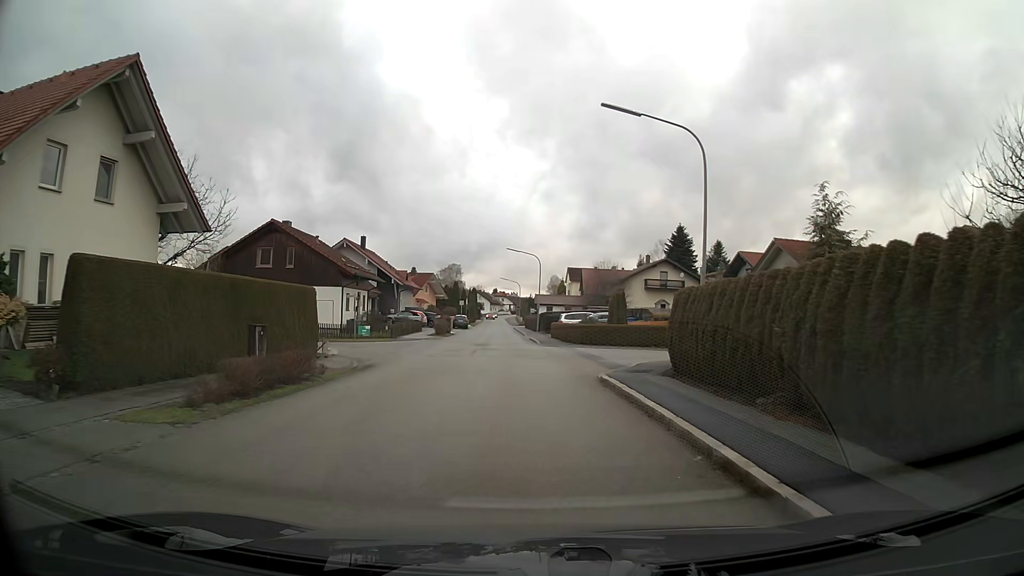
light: Day
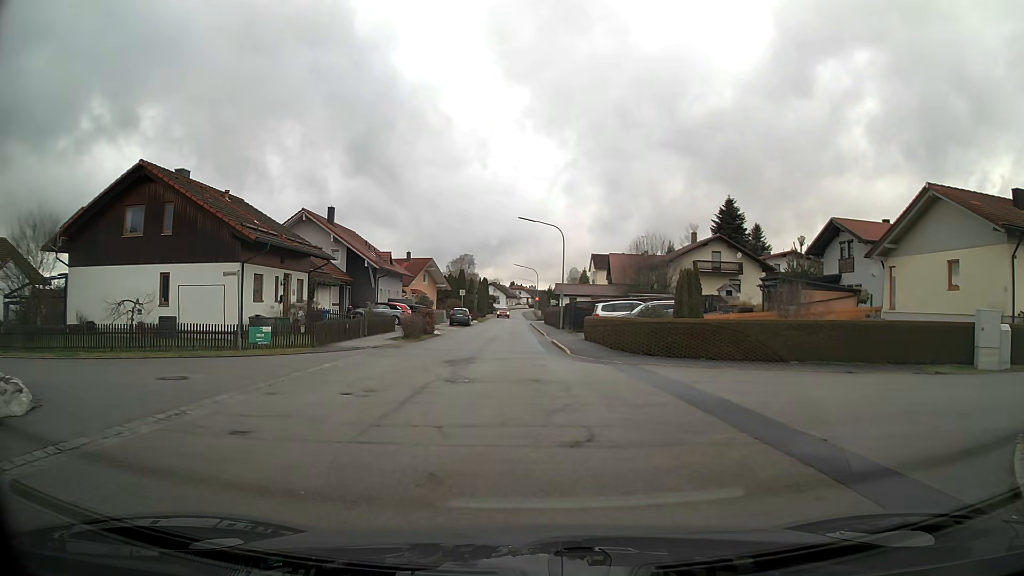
(-0.2, +16.8) m; -2°
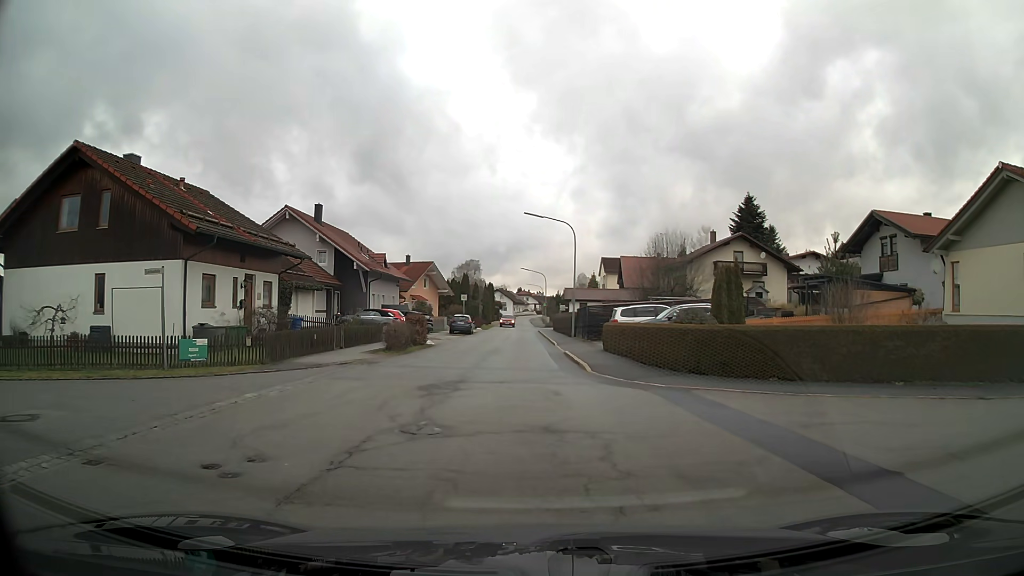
(0.0, +5.1) m; -1°
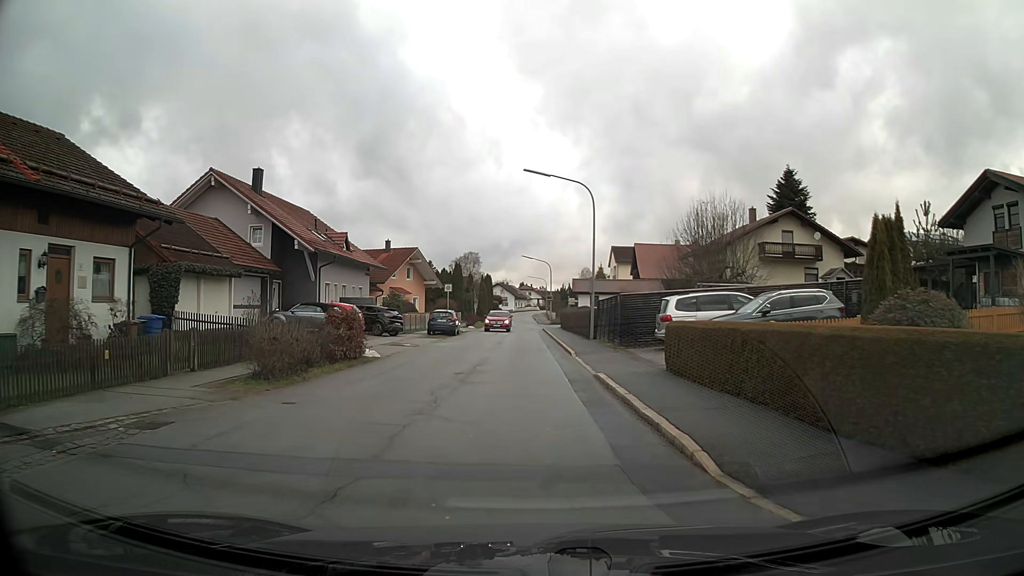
(0.0, +12.2) m; 0°
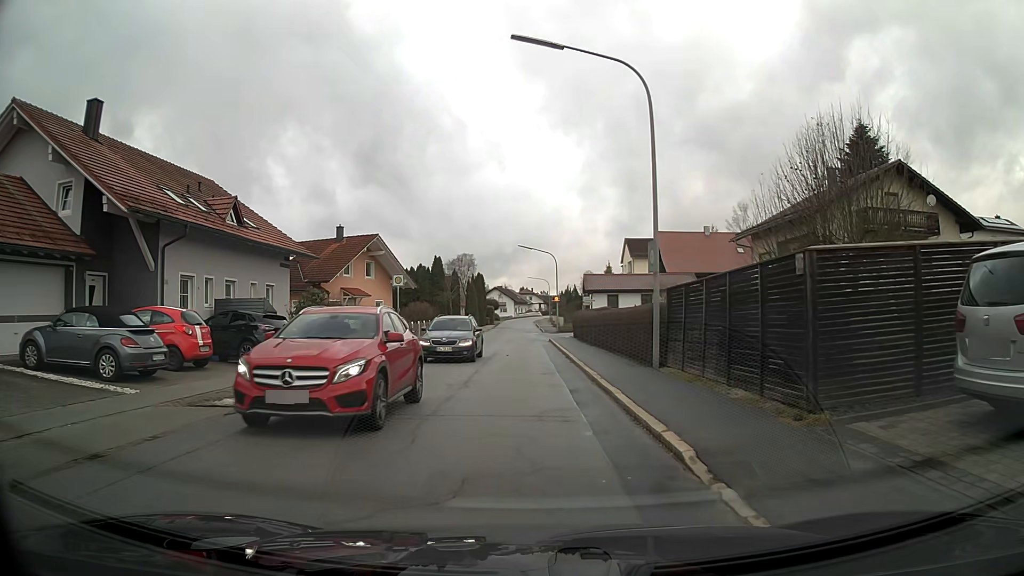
(0.0, +16.4) m; 0°
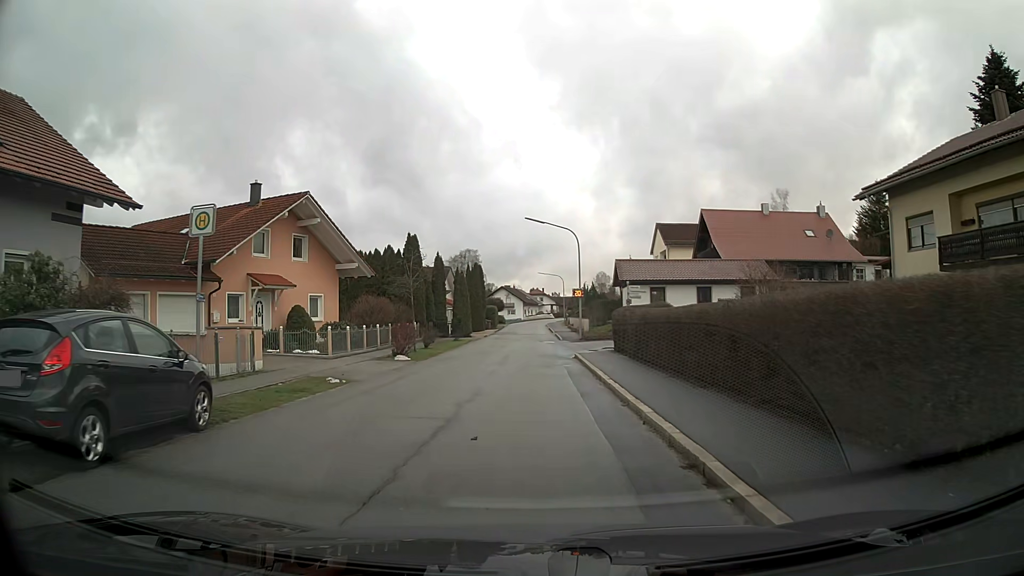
(-0.1, +17.3) m; -1°
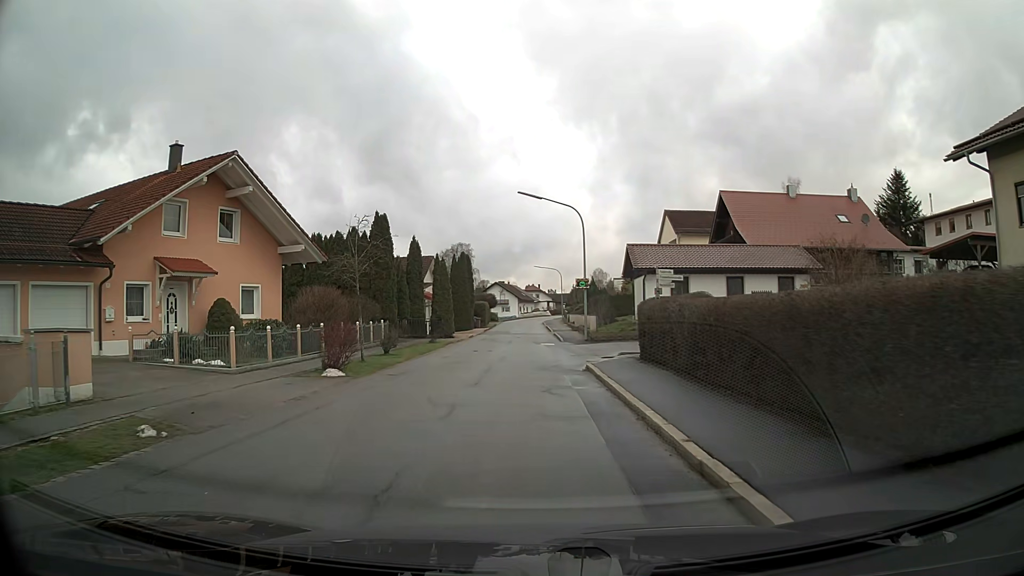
(0.0, +7.7) m; 0°
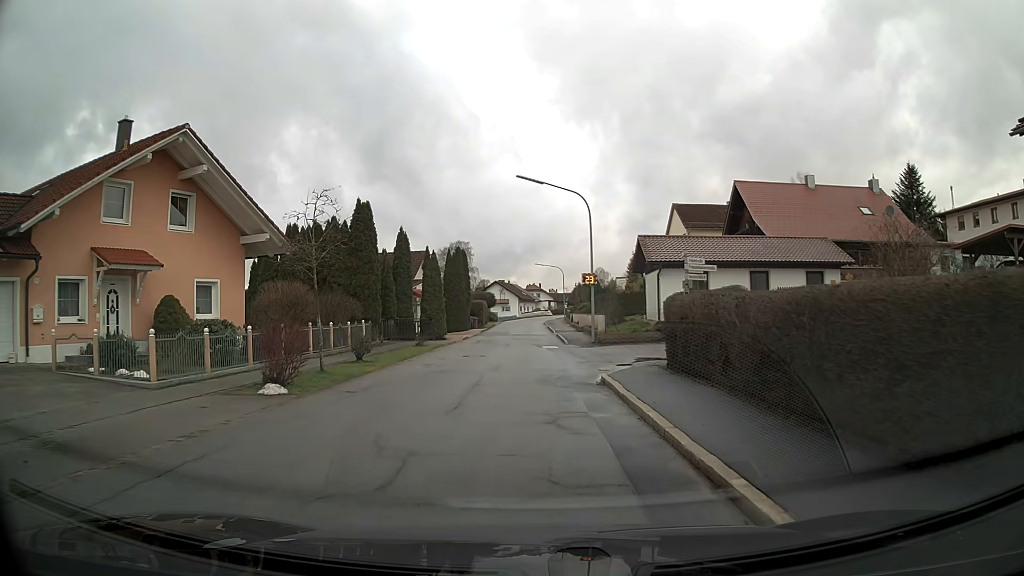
(0.0, +3.8) m; 0°
